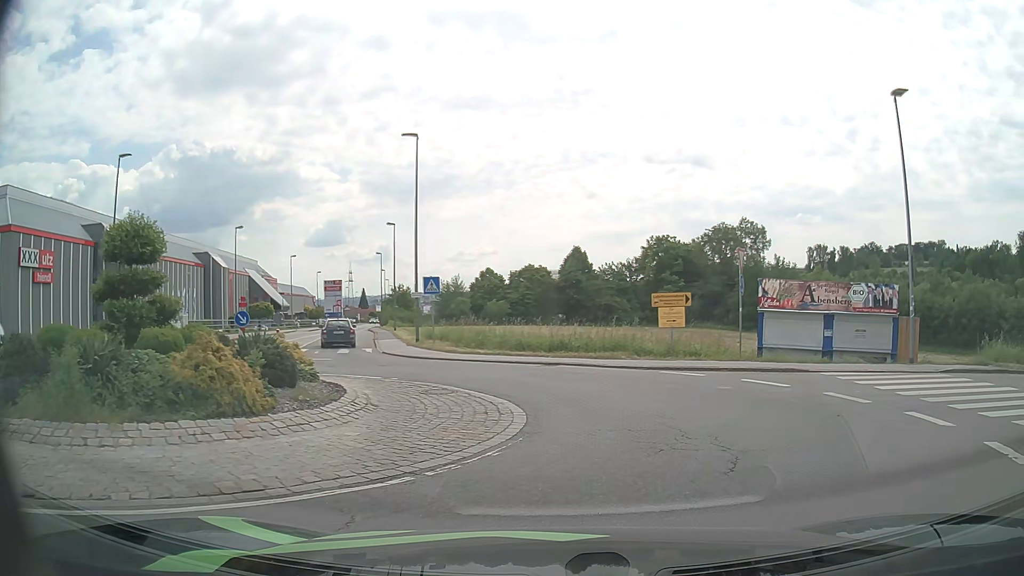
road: tertiary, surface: asphalt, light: Day
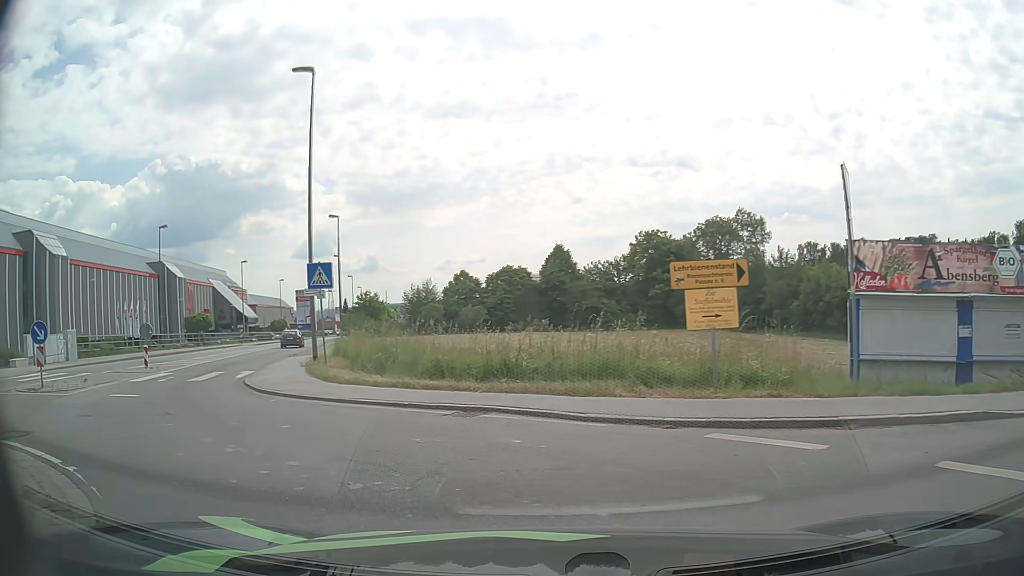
(+1.0, +10.3) m; +1°
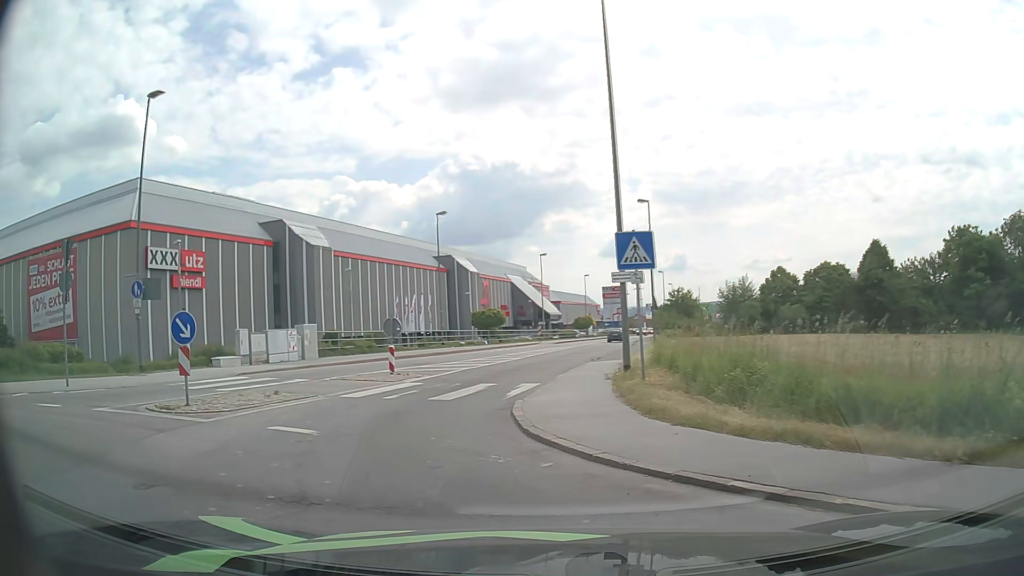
(-1.4, +6.0) m; -26°
